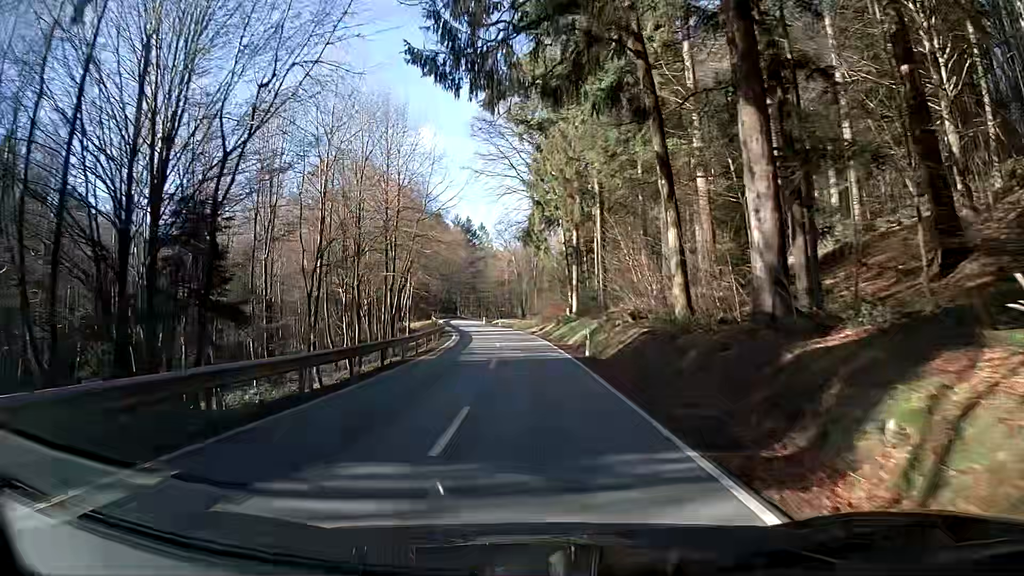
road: secondary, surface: asphalt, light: Day
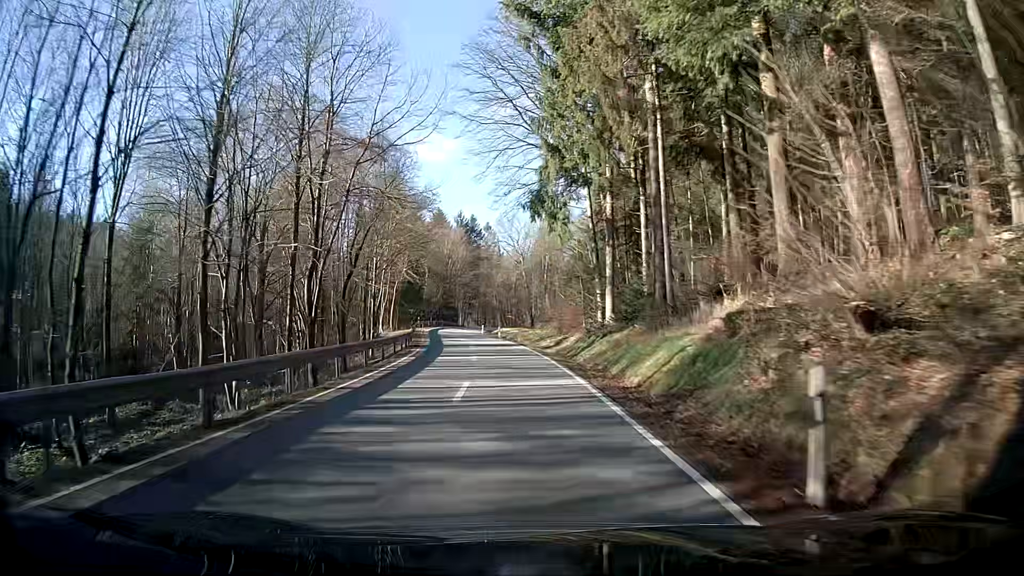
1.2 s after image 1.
(0.0, +19.9) m; -1°
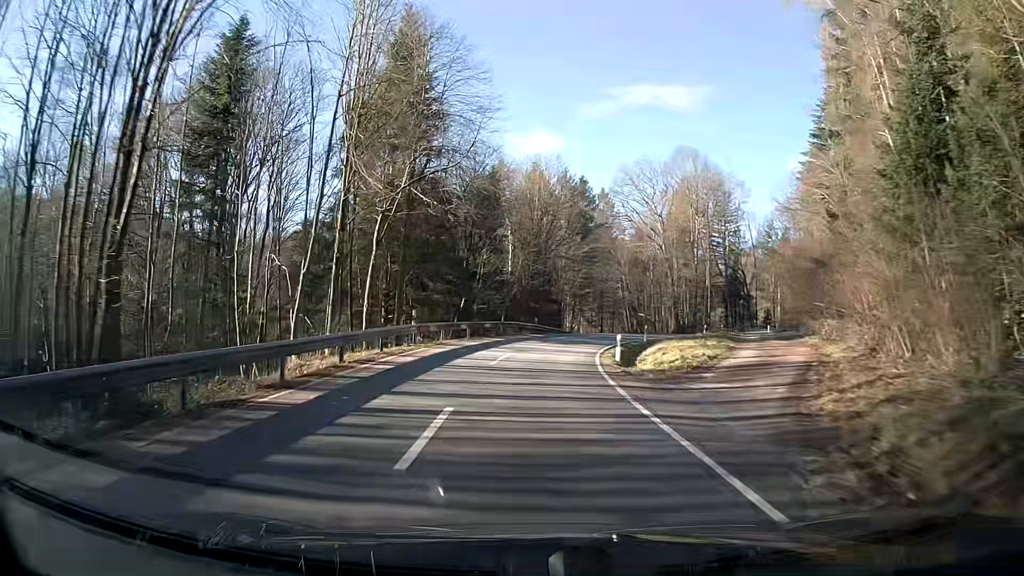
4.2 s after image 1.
(-5.3, +53.6) m; -9°
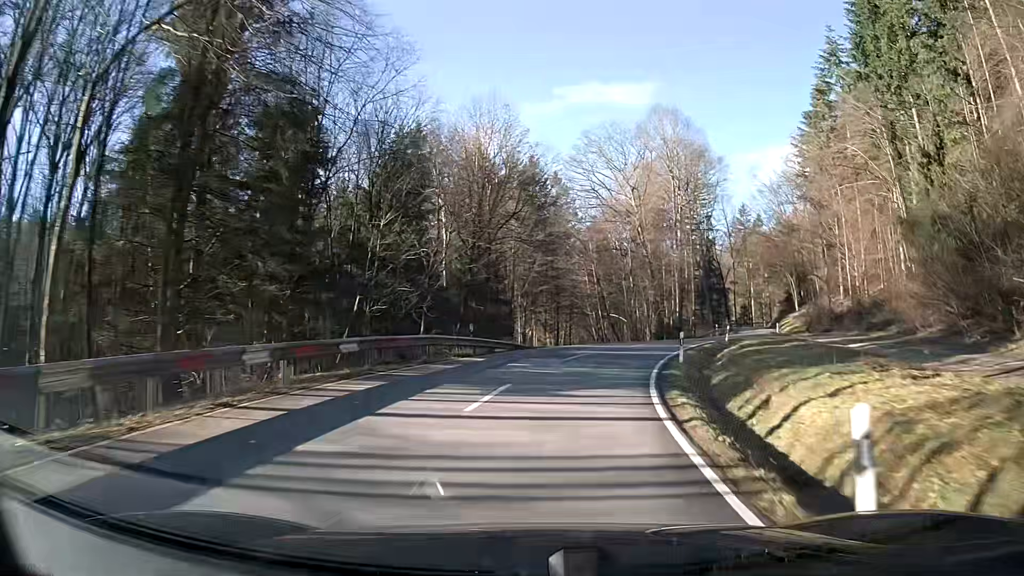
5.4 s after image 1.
(+0.4, +20.2) m; +5°
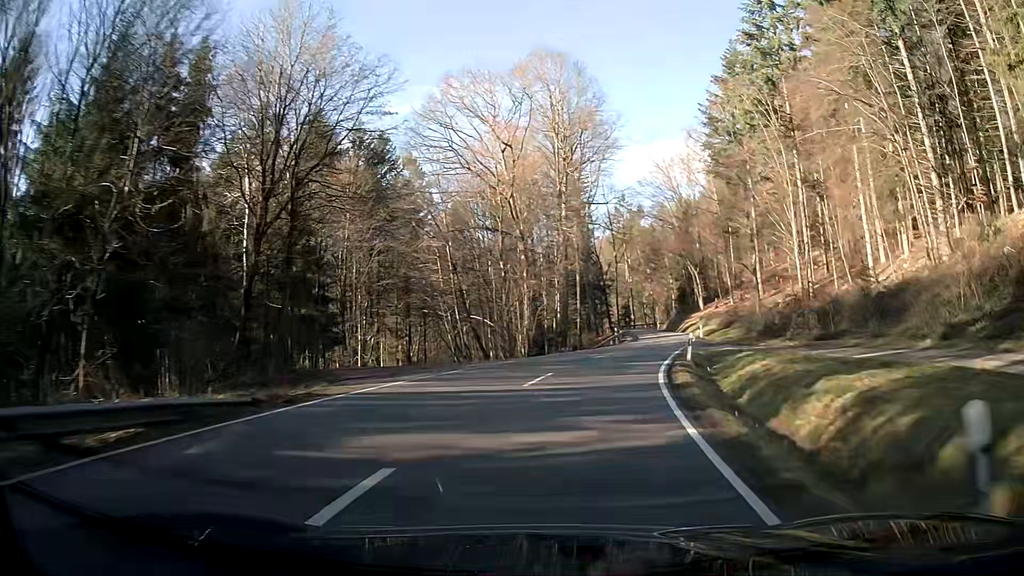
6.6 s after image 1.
(+1.9, +19.2) m; +12°
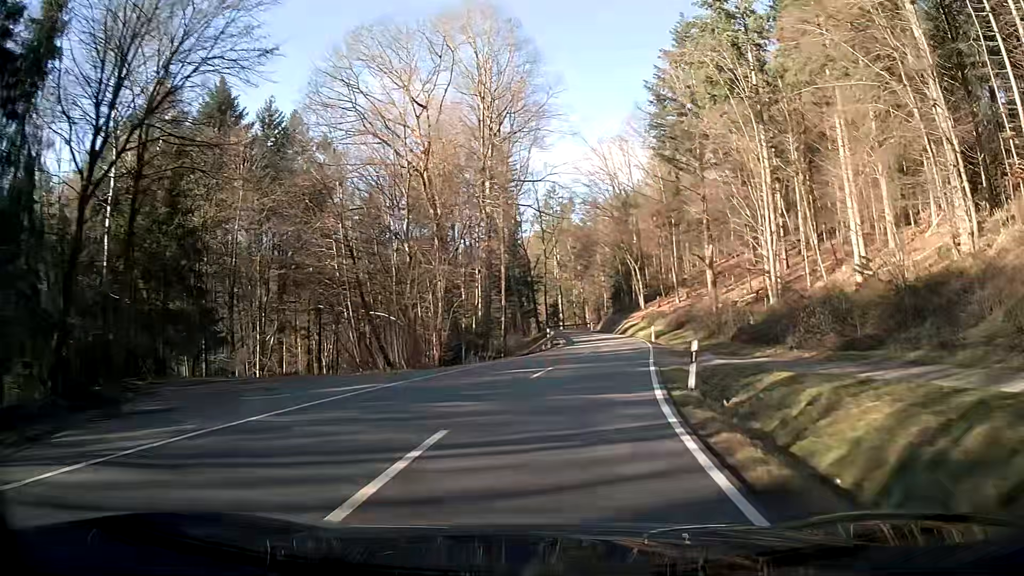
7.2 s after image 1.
(+0.5, +9.7) m; +6°
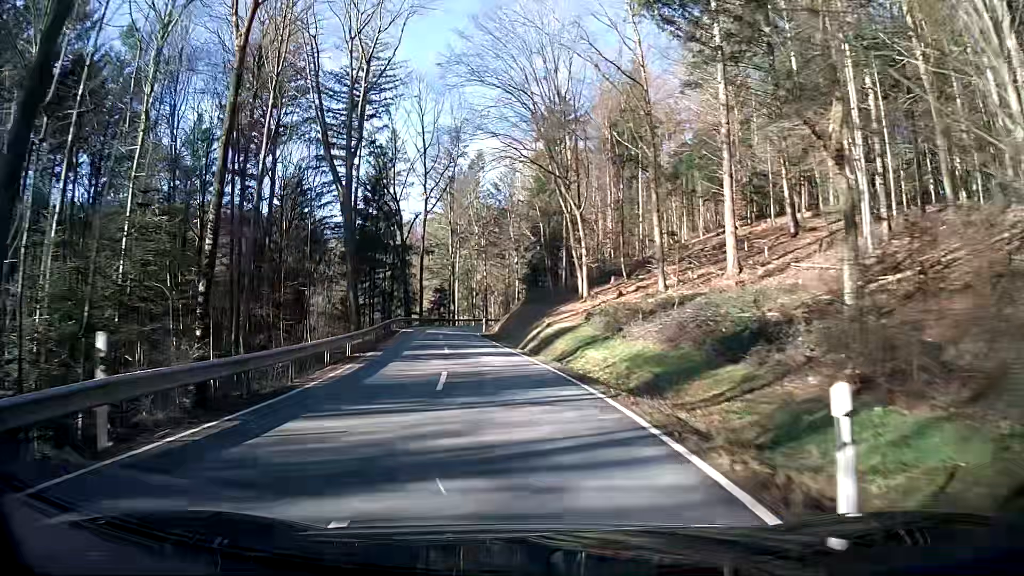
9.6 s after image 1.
(+3.7, +39.9) m; +4°
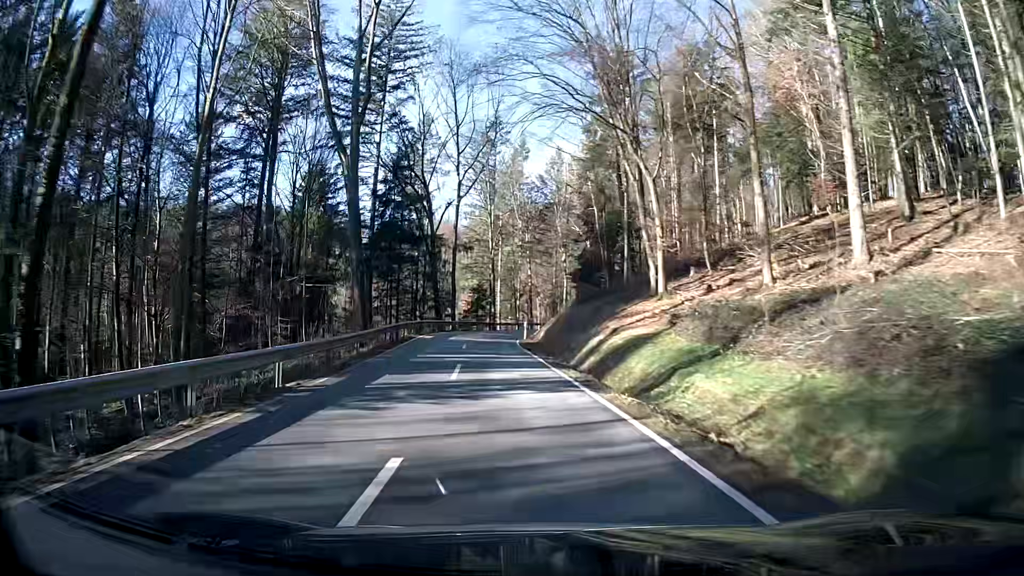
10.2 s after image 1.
(-0.2, +10.2) m; -3°
